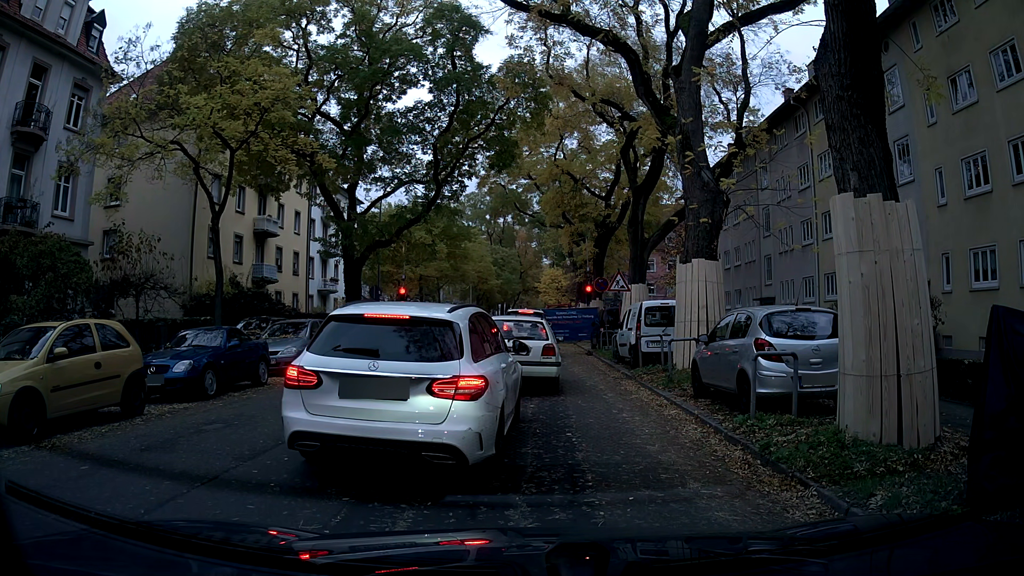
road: tertiary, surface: asphalt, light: Day
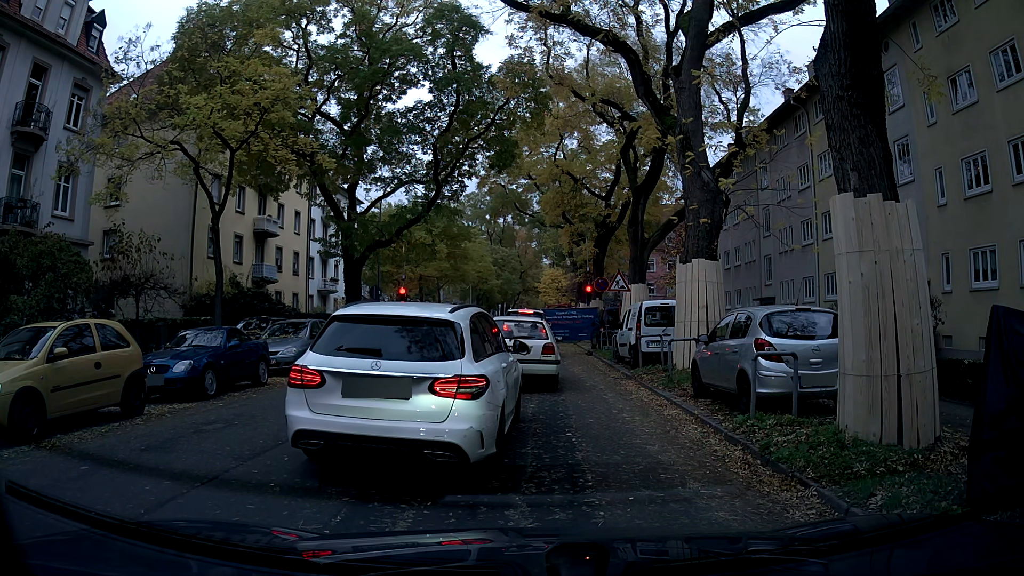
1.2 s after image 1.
(0.0, 0.0) m; 0°
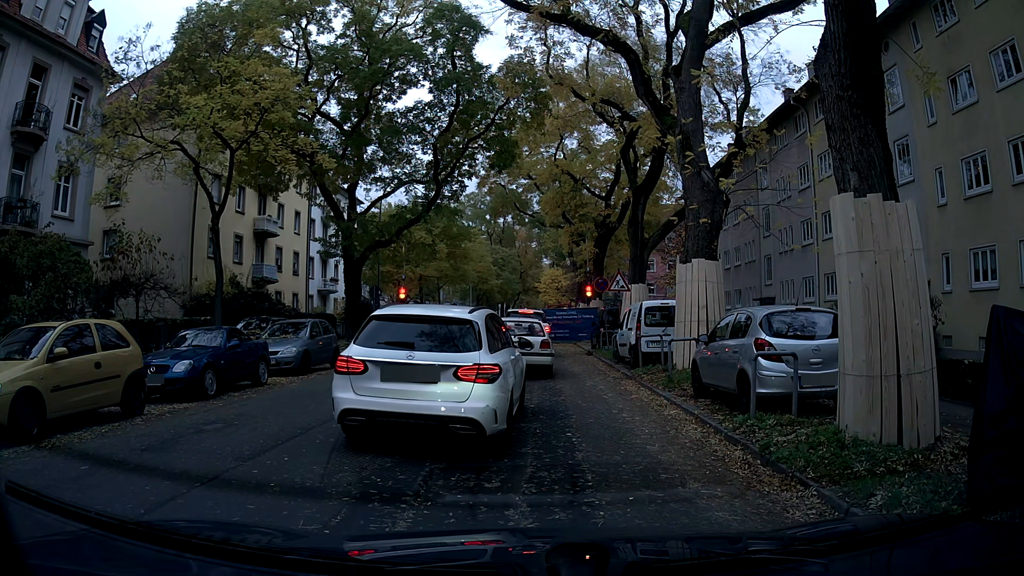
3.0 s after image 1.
(0.0, 0.0) m; 0°
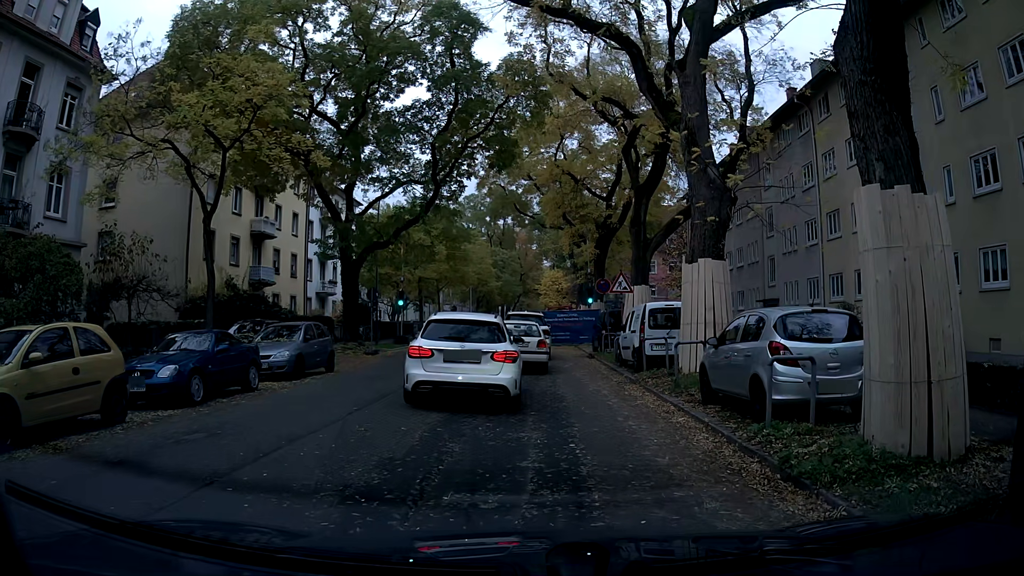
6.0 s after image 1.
(0.0, +0.6) m; 0°
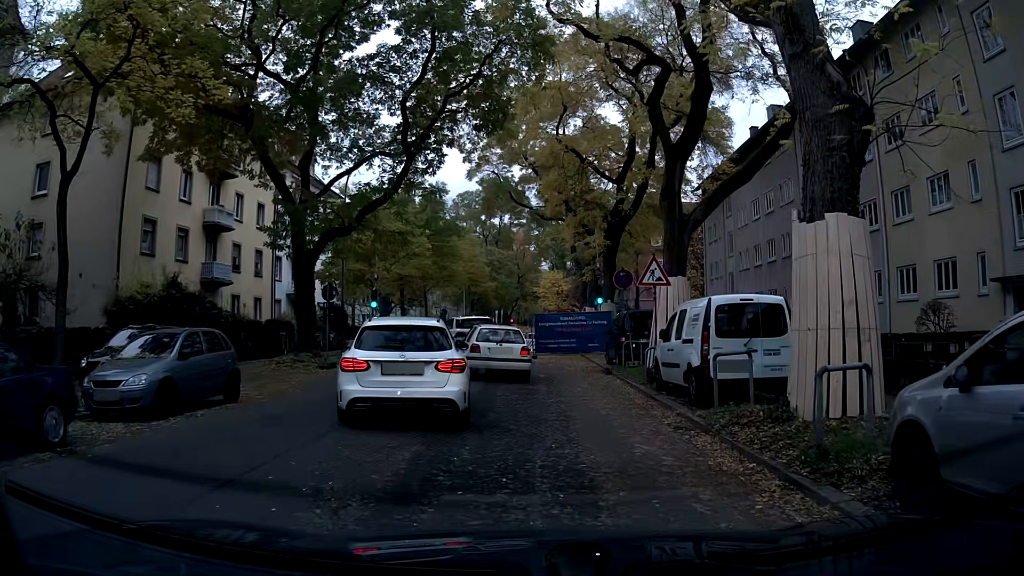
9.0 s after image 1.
(0.0, +6.7) m; 0°
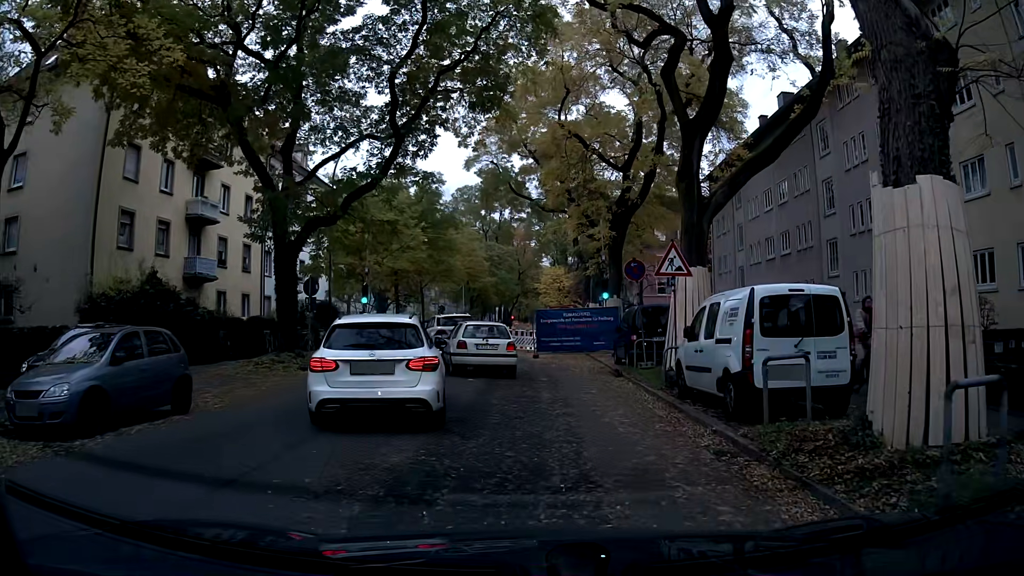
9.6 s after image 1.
(0.0, +2.1) m; +1°
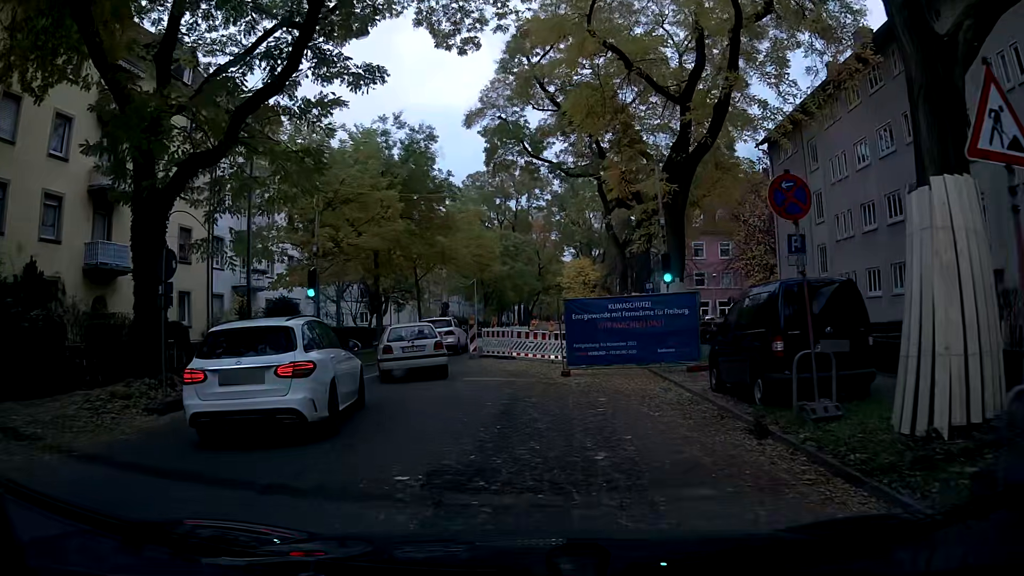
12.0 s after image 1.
(-0.2, +10.3) m; -3°
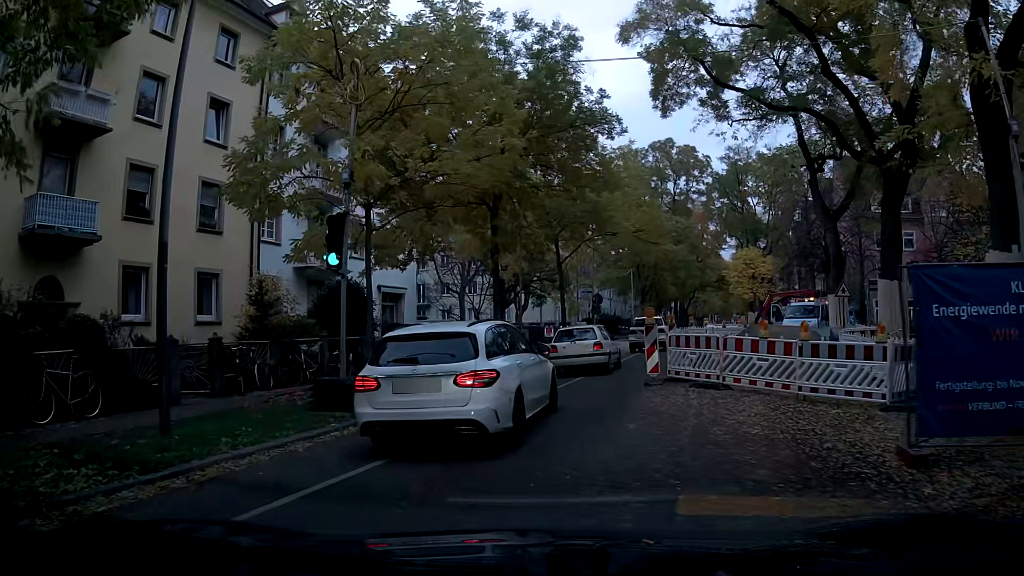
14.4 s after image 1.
(-1.5, +11.0) m; -13°
(0, +10) (+2, +20) (+5, +29) (+8, +39) (+11, +48) (+14, +58) (+17, +68) (+20, +77) (+23, +87) (+25, +96) m
